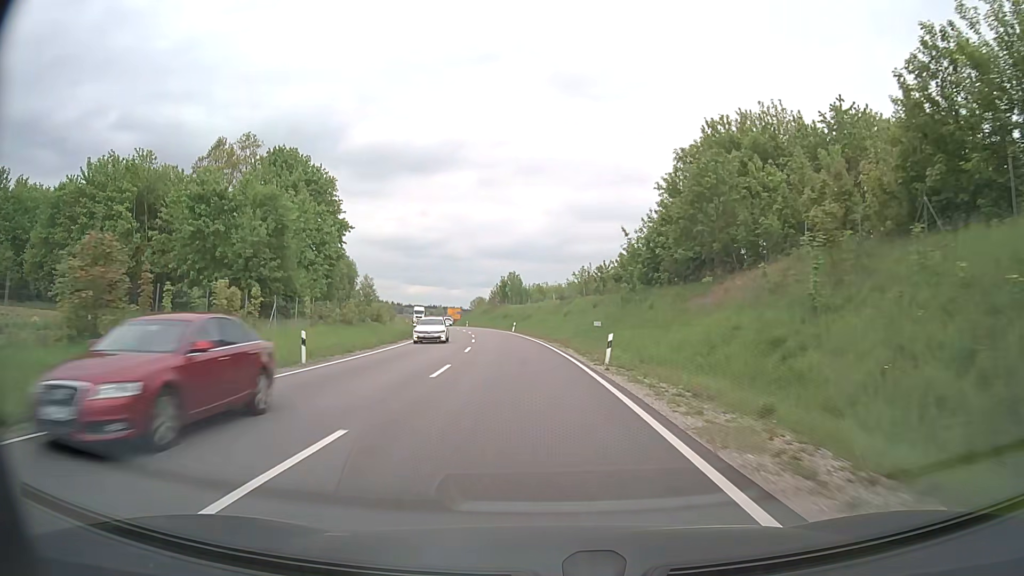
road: primary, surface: asphalt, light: Day
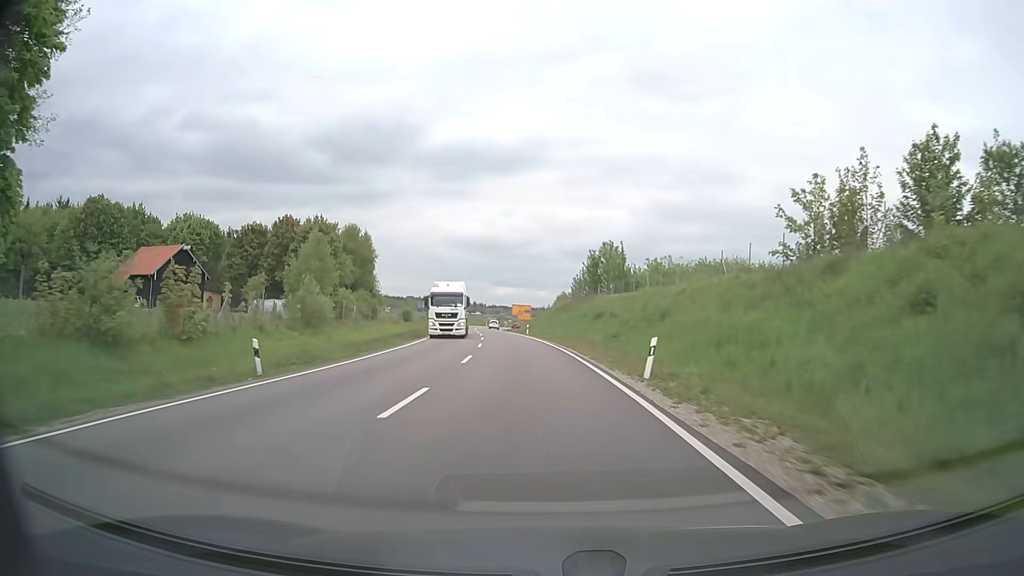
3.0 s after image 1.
(-3.7, +55.3) m; -7°
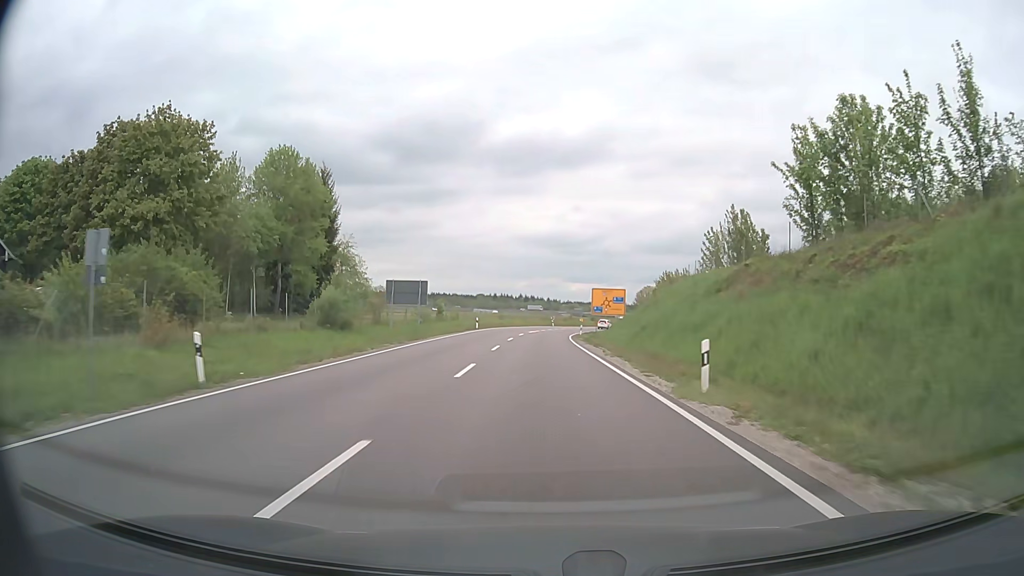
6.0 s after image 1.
(-3.2, +54.4) m; -6°
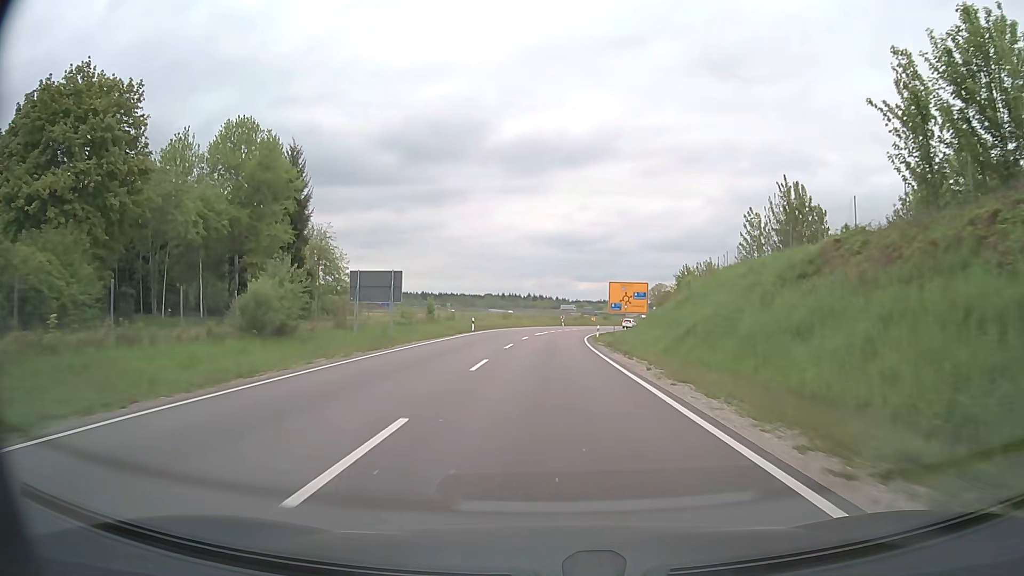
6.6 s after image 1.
(-0.1, +10.3) m; -1°
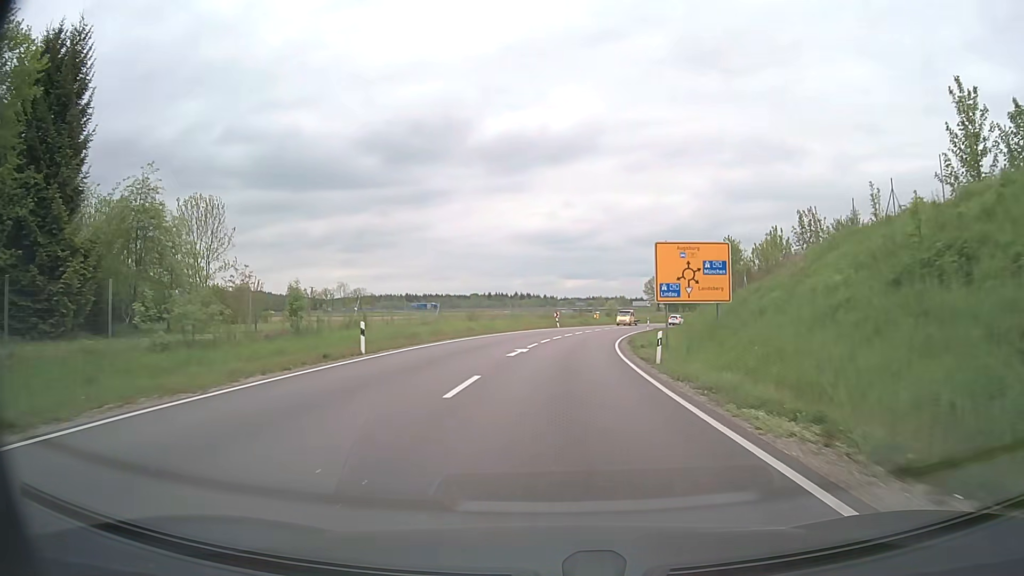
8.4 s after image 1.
(0.0, +29.8) m; +1°
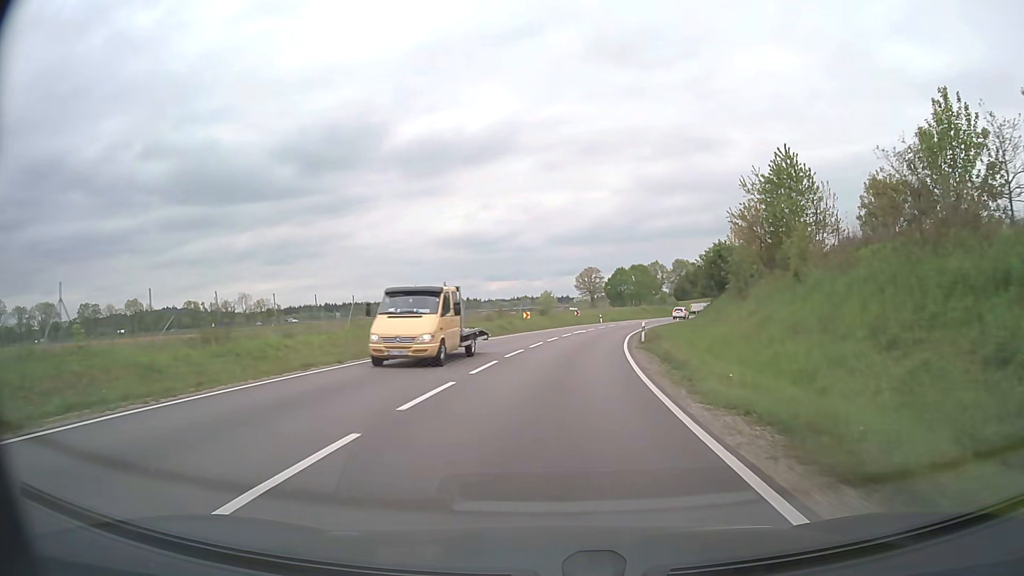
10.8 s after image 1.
(+2.2, +37.2) m; +6°
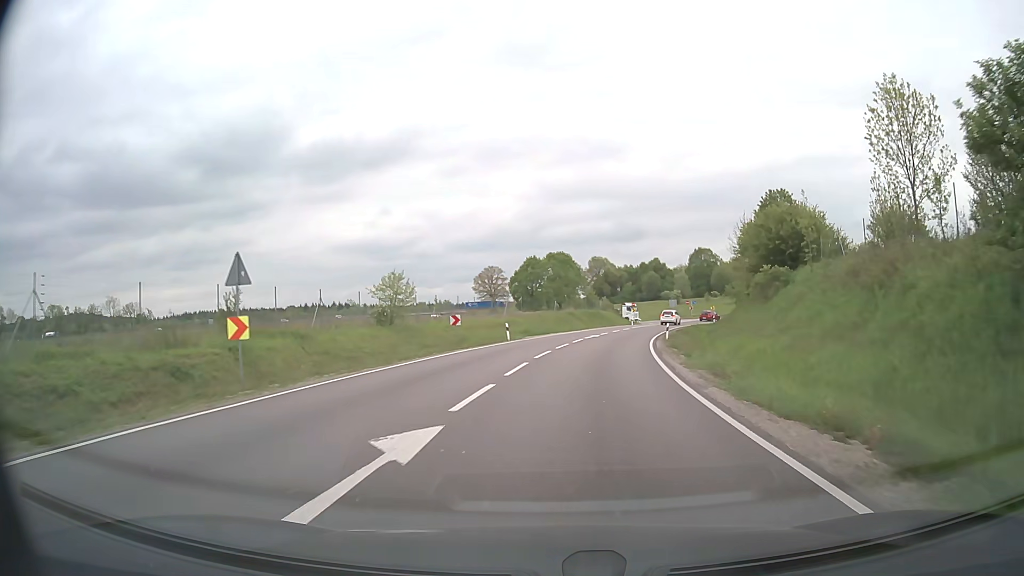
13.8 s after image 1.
(+2.7, +41.6) m; +8°
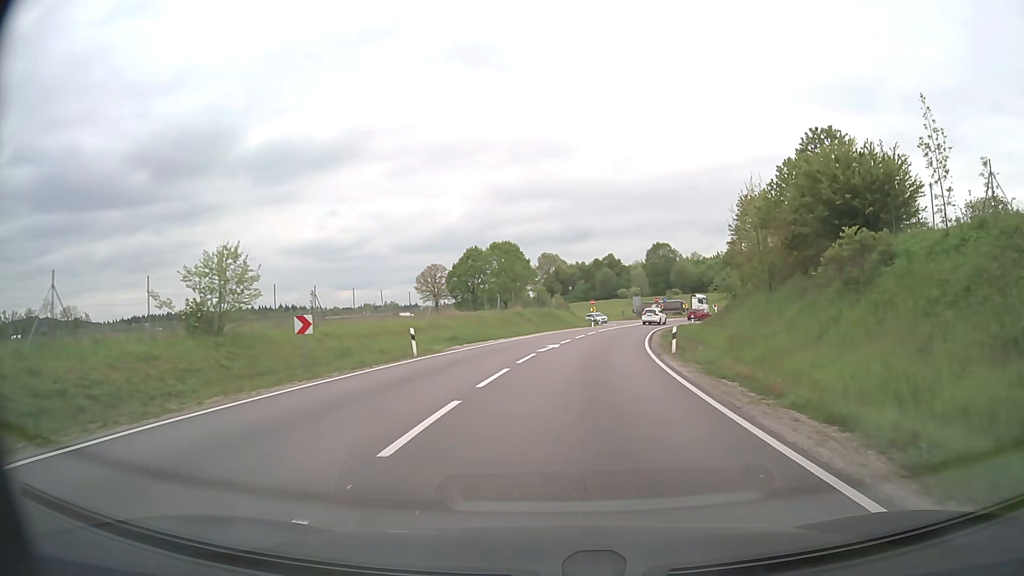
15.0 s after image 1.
(+0.5, +15.3) m; +4°
(0, +10) (+1, +20) (+2, +30) (+4, +40) (+6, +50) (+8, +59) (+11, +69) (+16, +78) (+22, +85) (+31, +90) m
